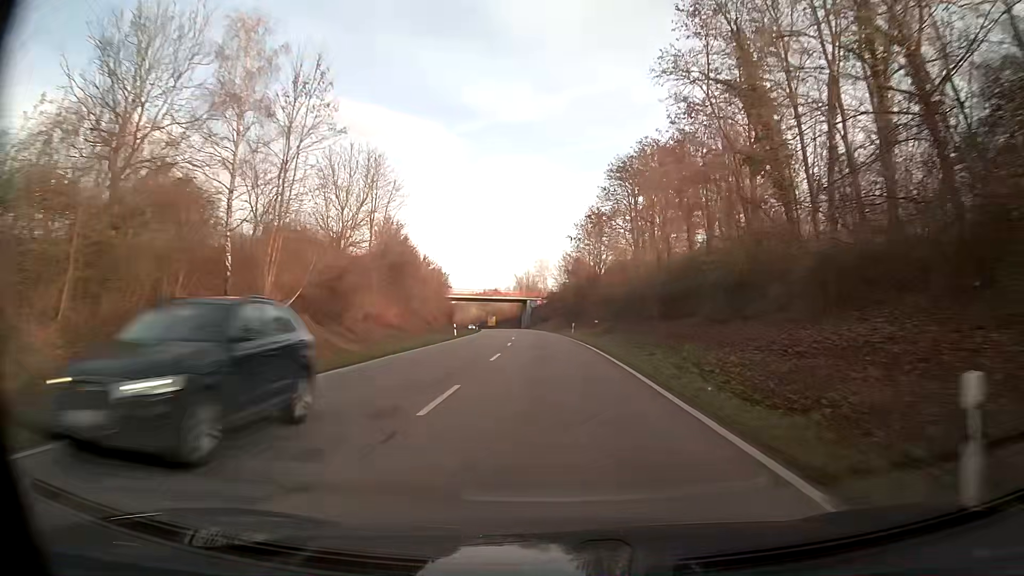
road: primary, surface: asphalt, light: Day
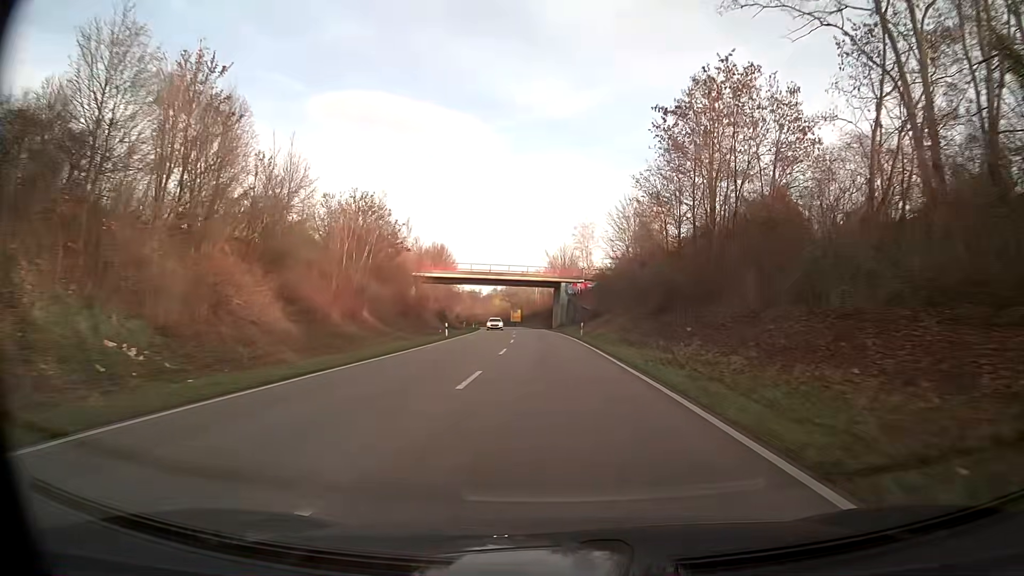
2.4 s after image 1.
(-1.6, +57.1) m; -3°
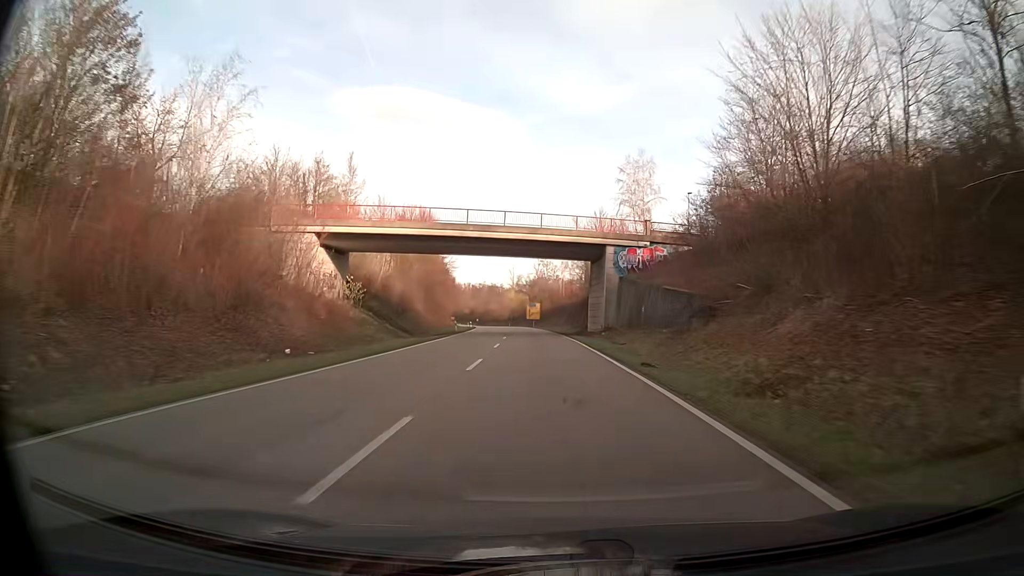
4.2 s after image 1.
(-0.8, +44.1) m; -2°
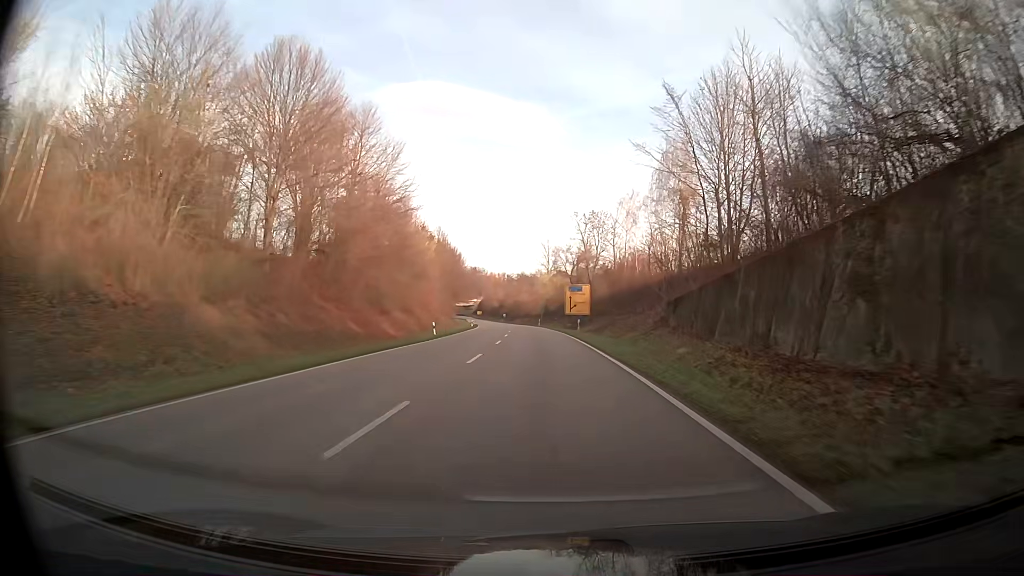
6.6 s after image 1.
(-1.2, +58.8) m; -3°
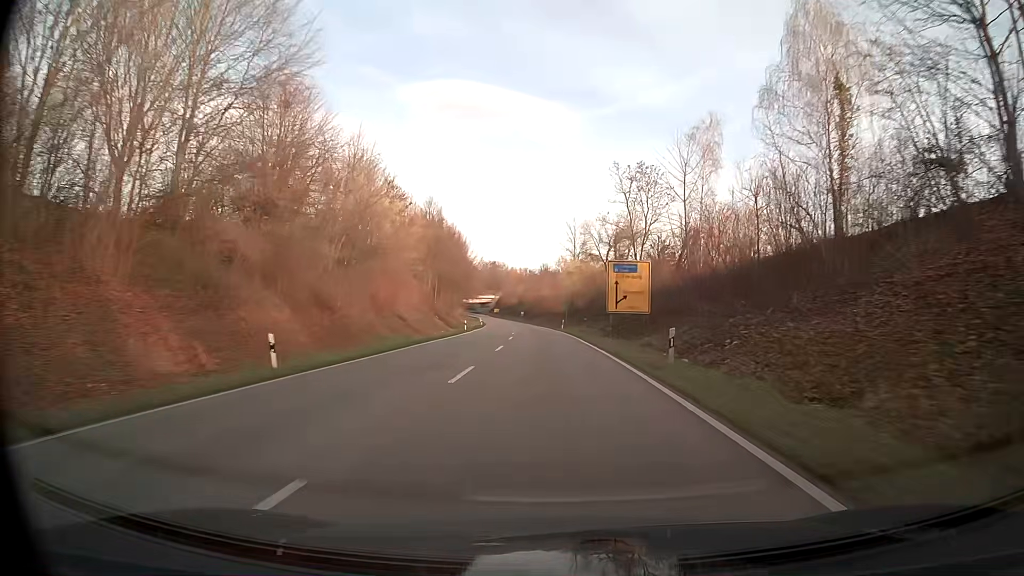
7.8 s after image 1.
(-0.8, +29.3) m; -3°
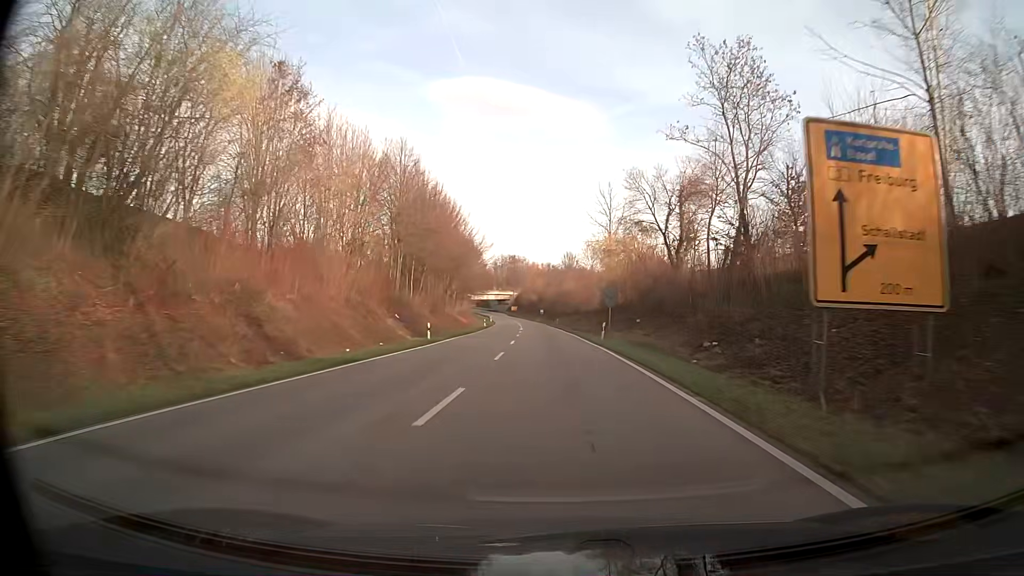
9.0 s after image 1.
(-0.5, +29.2) m; -2°
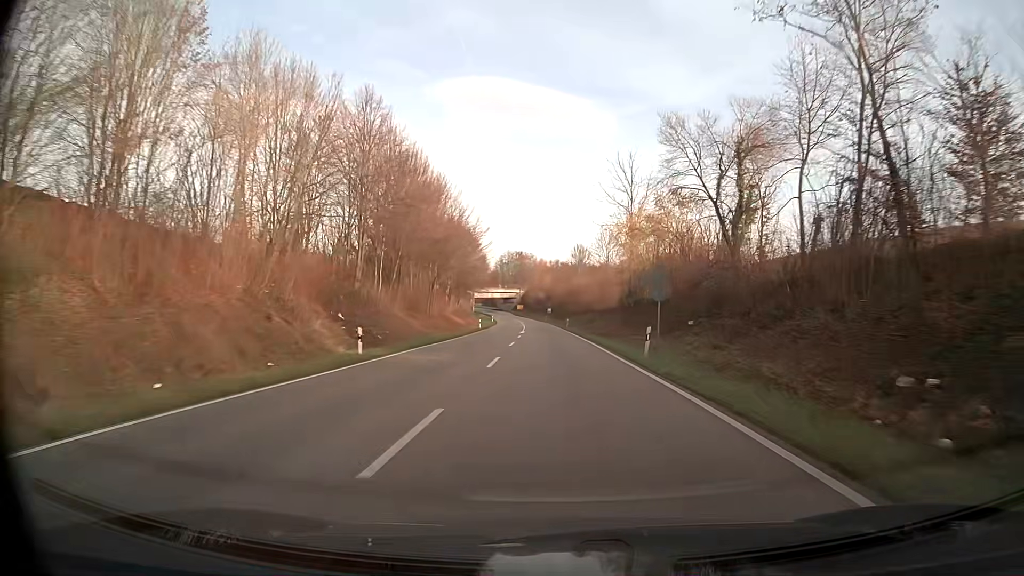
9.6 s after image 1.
(-0.1, +14.6) m; -1°
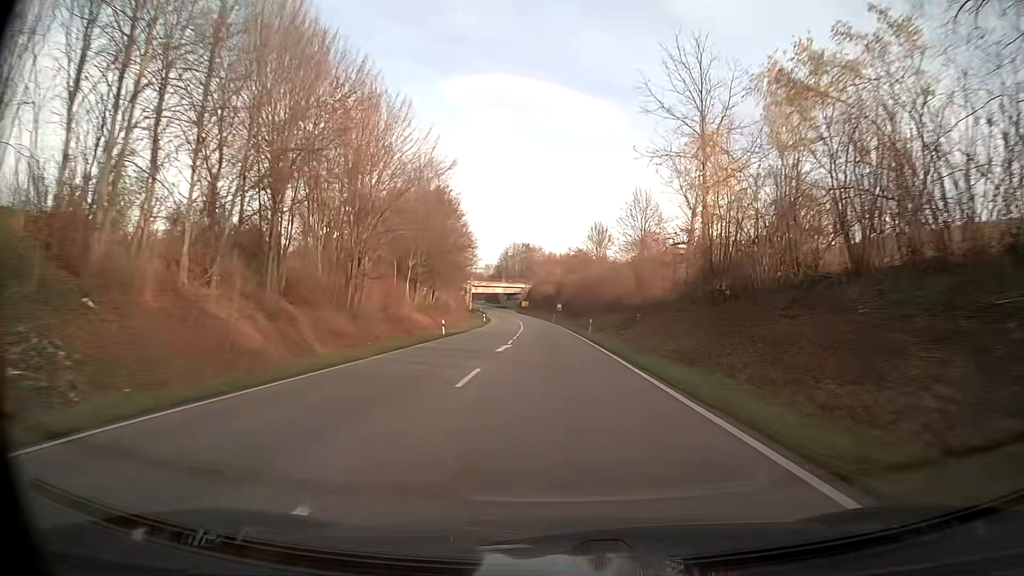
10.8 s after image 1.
(-0.2, +29.3) m; -1°
(0, +10) (0, +20) (0, +30) (-1, +40) (-1, +50) (-1, +60) (-2, +70) (-2, +80) (-3, +90) (-4, +100) m
